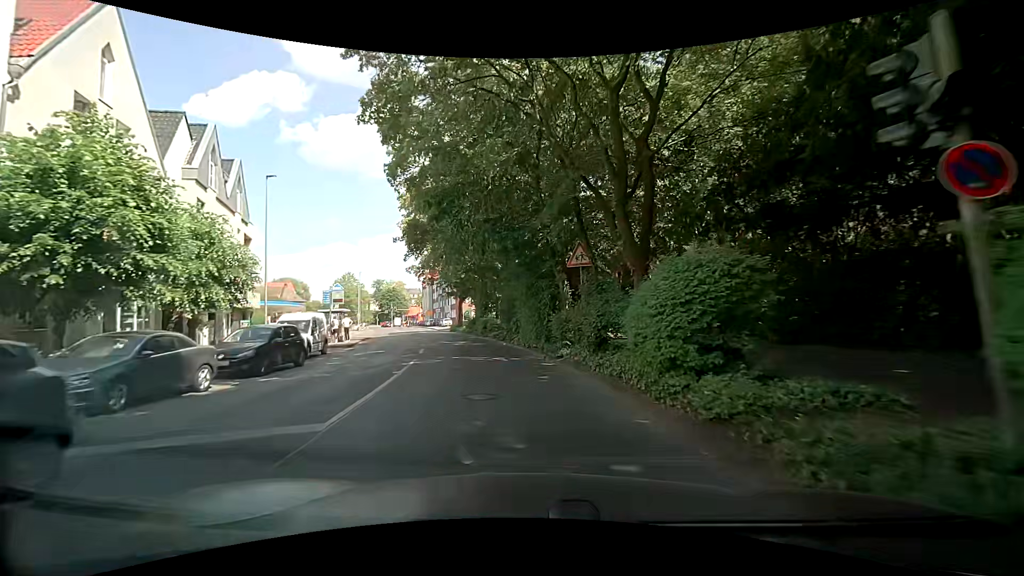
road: secondary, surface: asphalt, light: Day
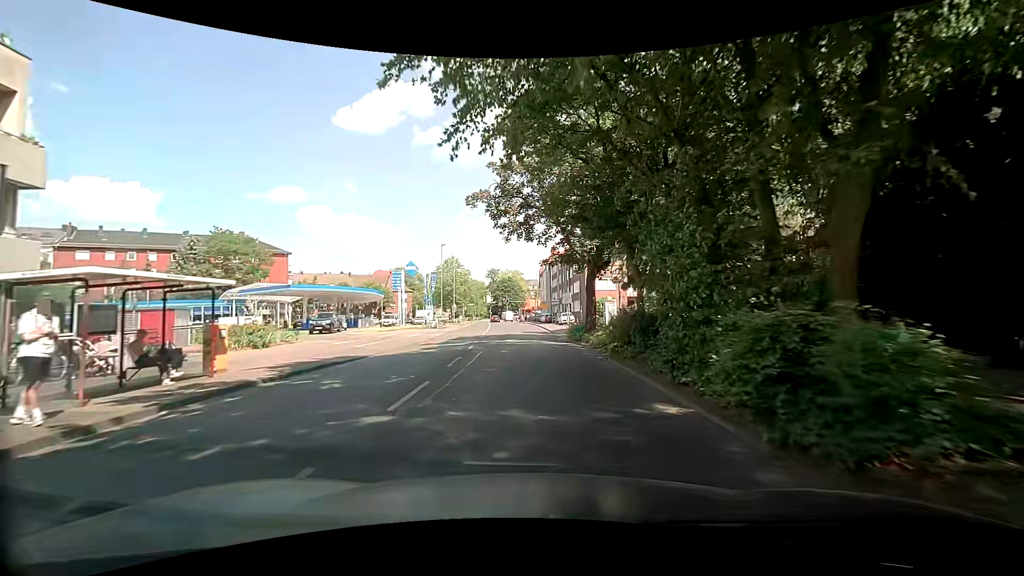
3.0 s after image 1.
(-5.0, +30.4) m; -15°
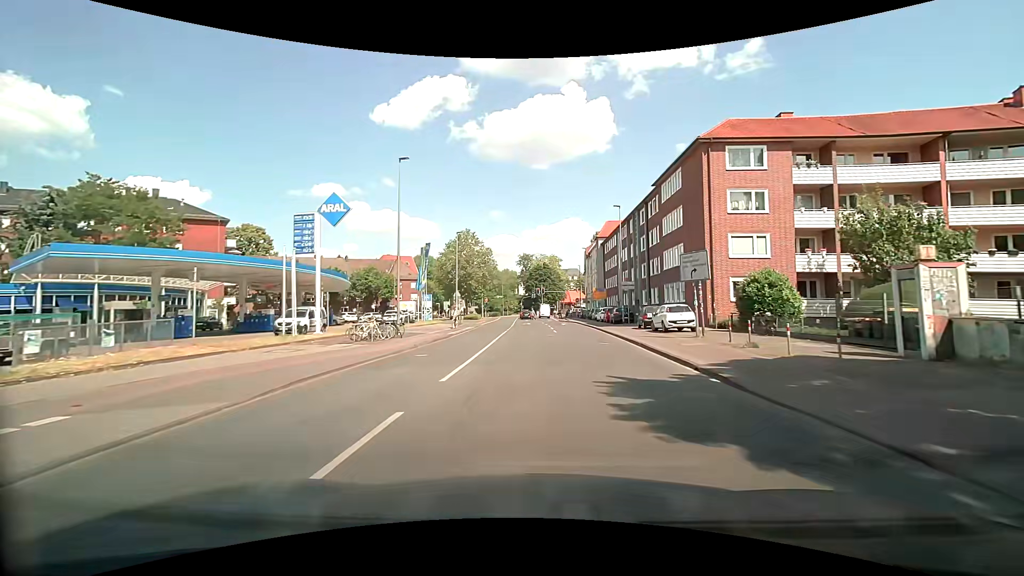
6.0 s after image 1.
(-2.3, +33.7) m; -5°
(0, +10) (0, +20) (0, +30) (-1, +40) (-1, +50) (-1, +60) (-1, +70) (-2, +80) (-2, +90) (-2, +100) m
